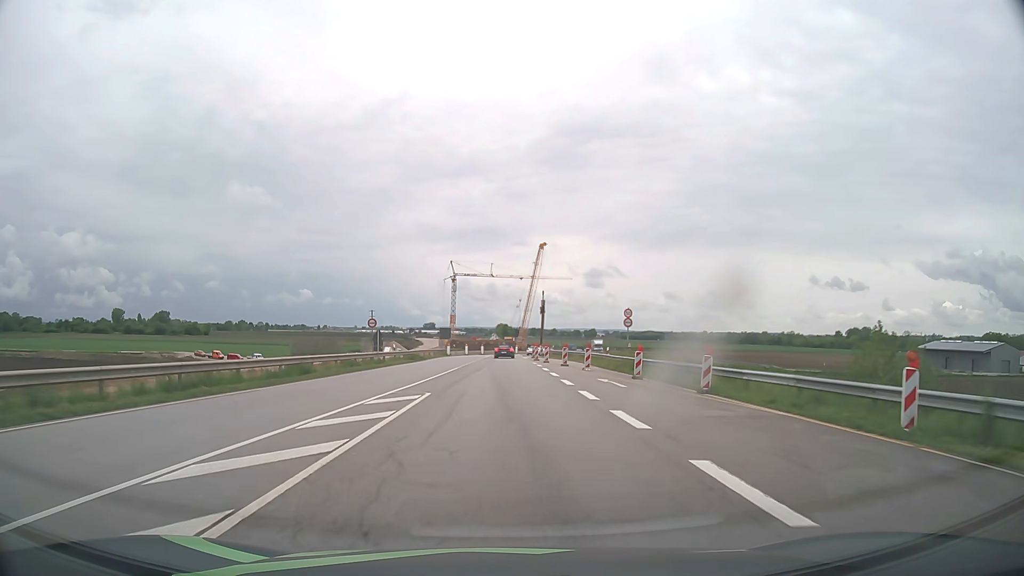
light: Day
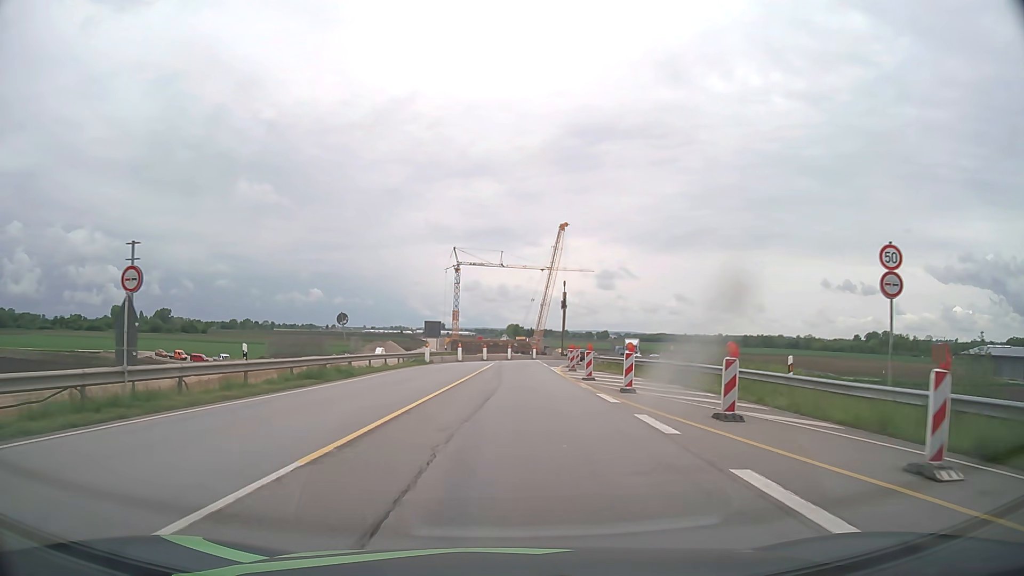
(-0.4, +30.7) m; -1°
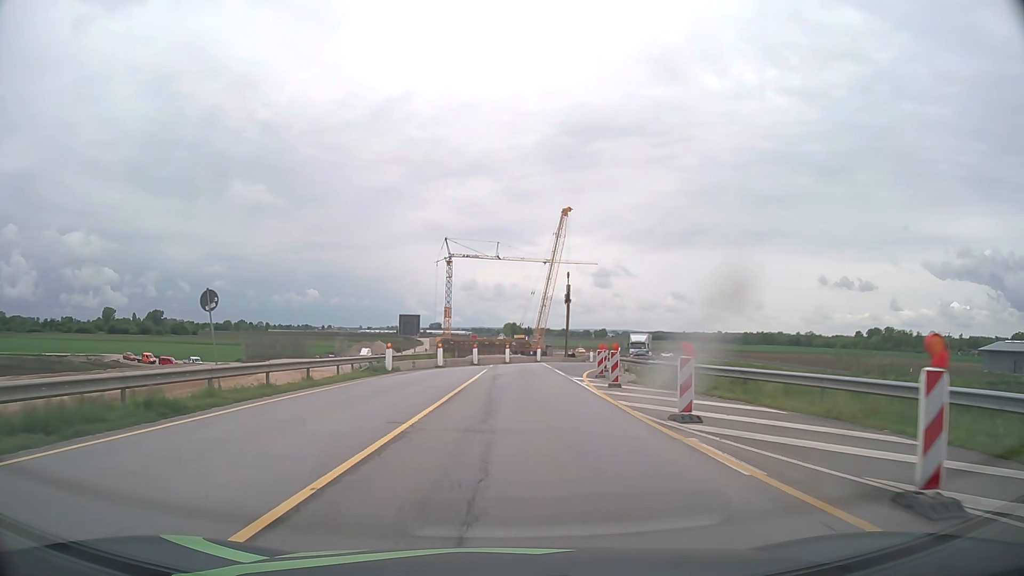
(0.0, +15.2) m; 0°
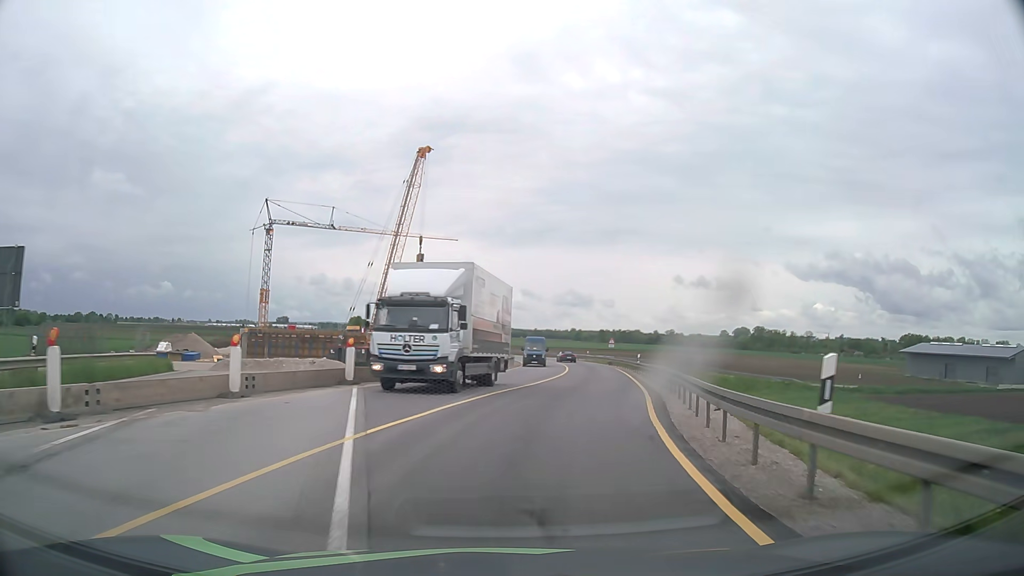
(+2.6, +37.9) m; +12°
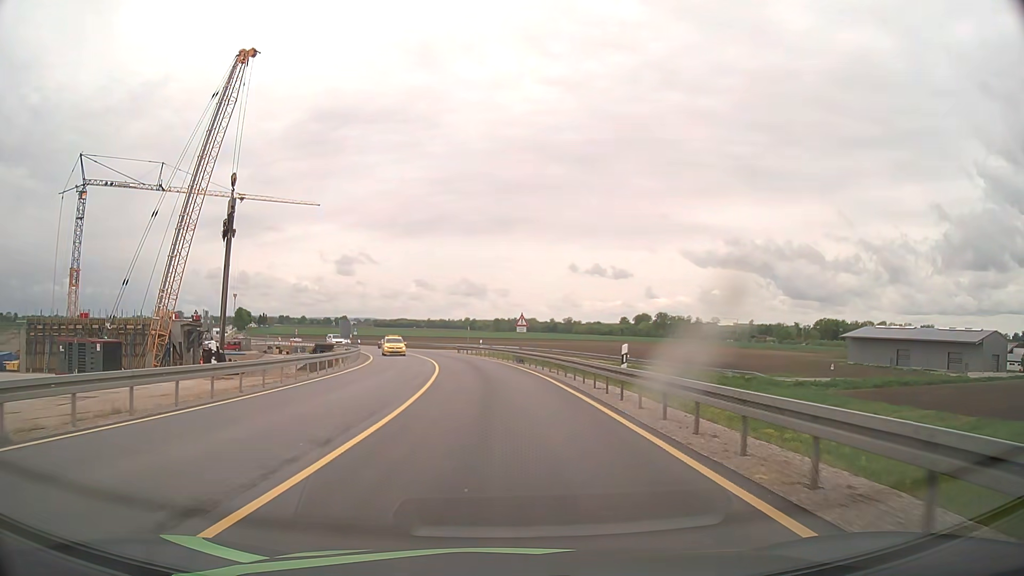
(+3.9, +30.2) m; +9°
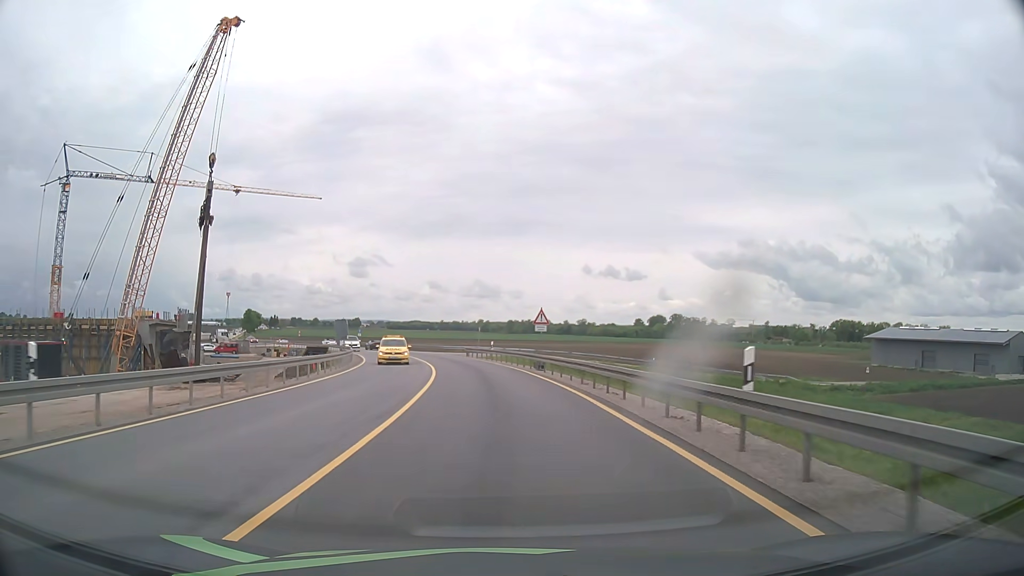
(-0.1, +7.7) m; -1°
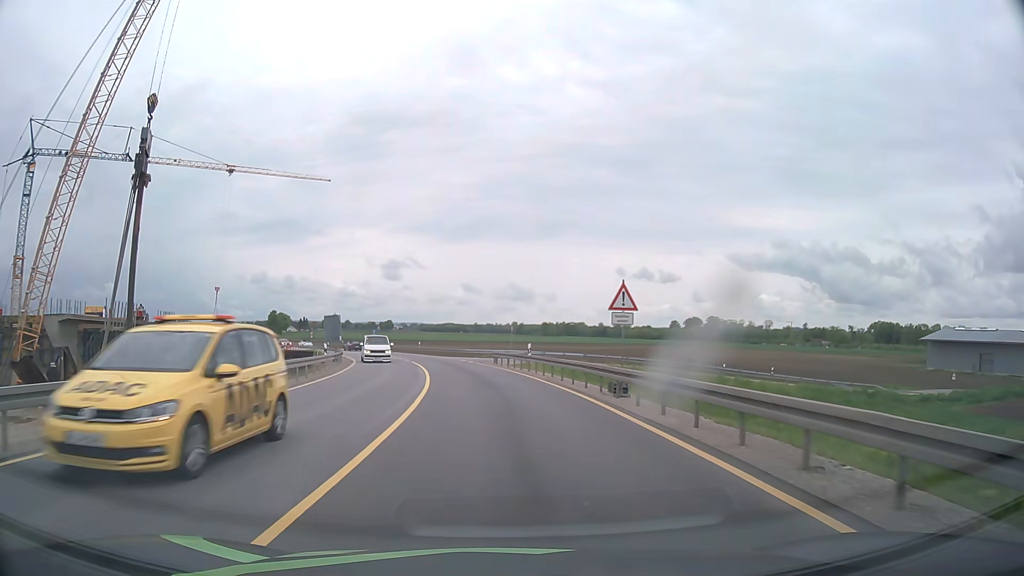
(-0.4, +15.3) m; -3°
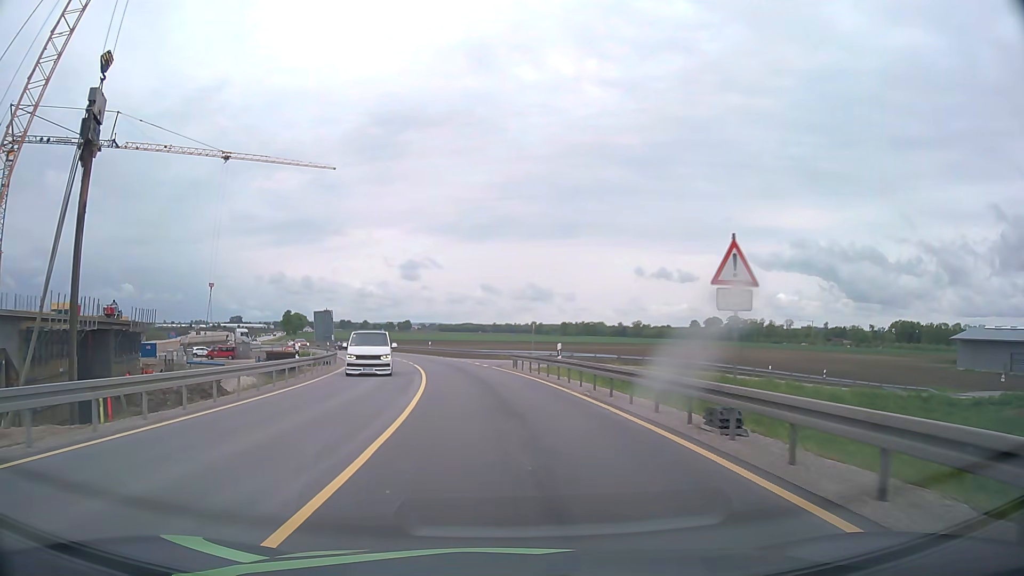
(-0.1, +7.6) m; -2°
(0, +10) (-1, +20) (-2, +30) (-3, +40) (-5, +50) (-8, +59) (-11, +69) (-15, +78) (-19, +87) (-23, +96) m
